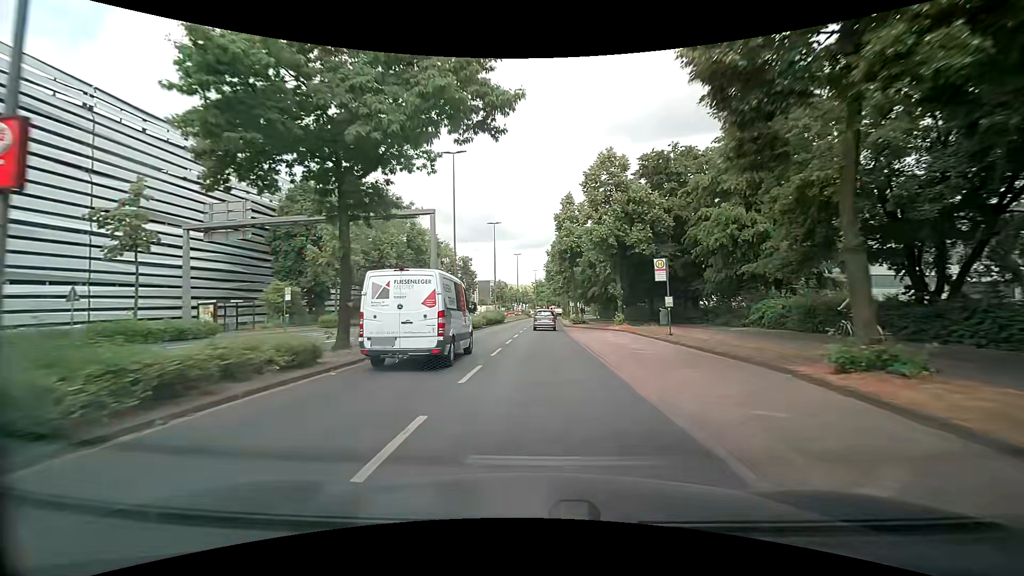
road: primary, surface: asphalt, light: Day
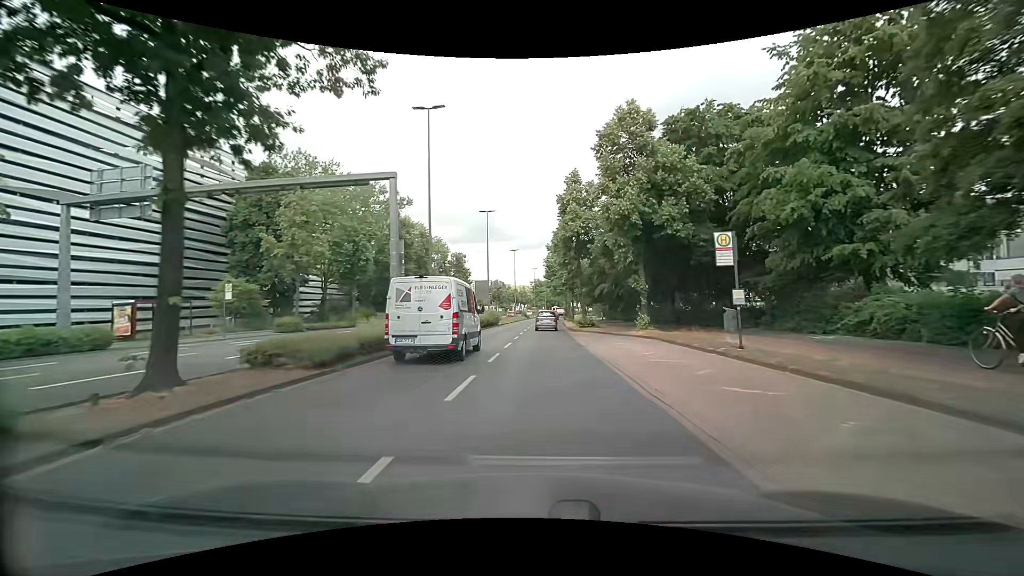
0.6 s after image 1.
(0.0, +7.7) m; 0°
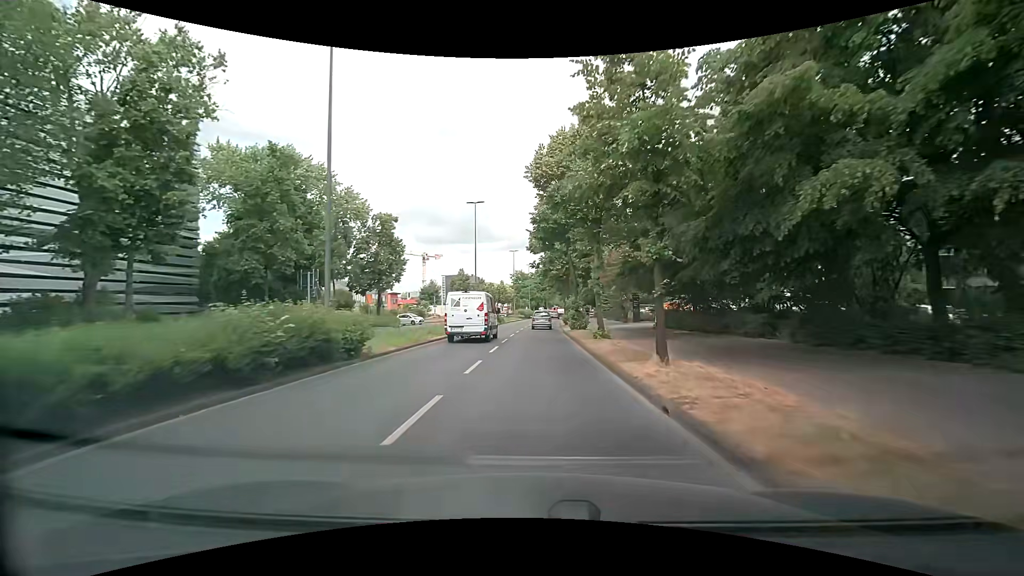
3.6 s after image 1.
(+0.8, +38.2) m; +2°
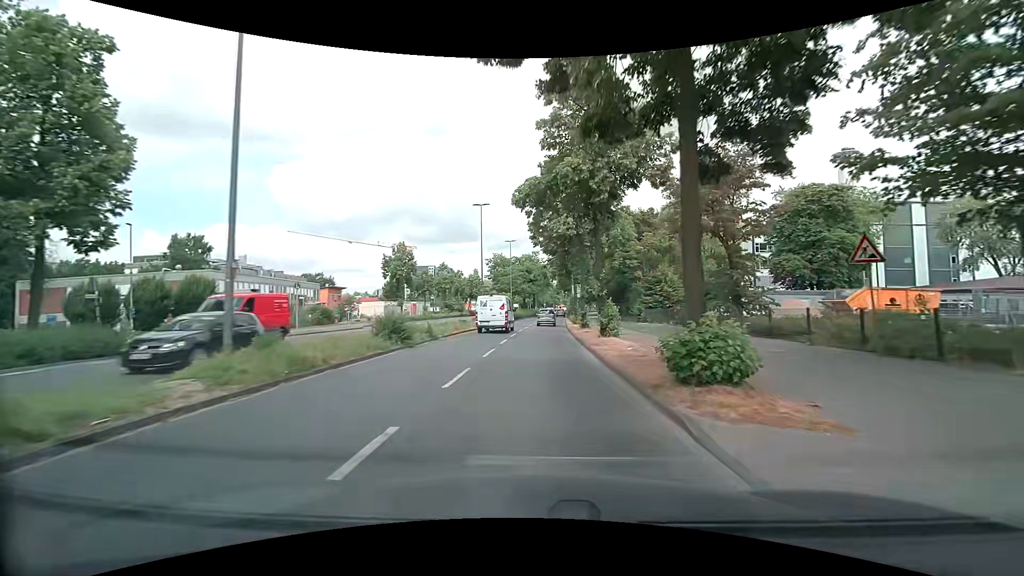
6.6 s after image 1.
(+0.4, +38.0) m; +2°
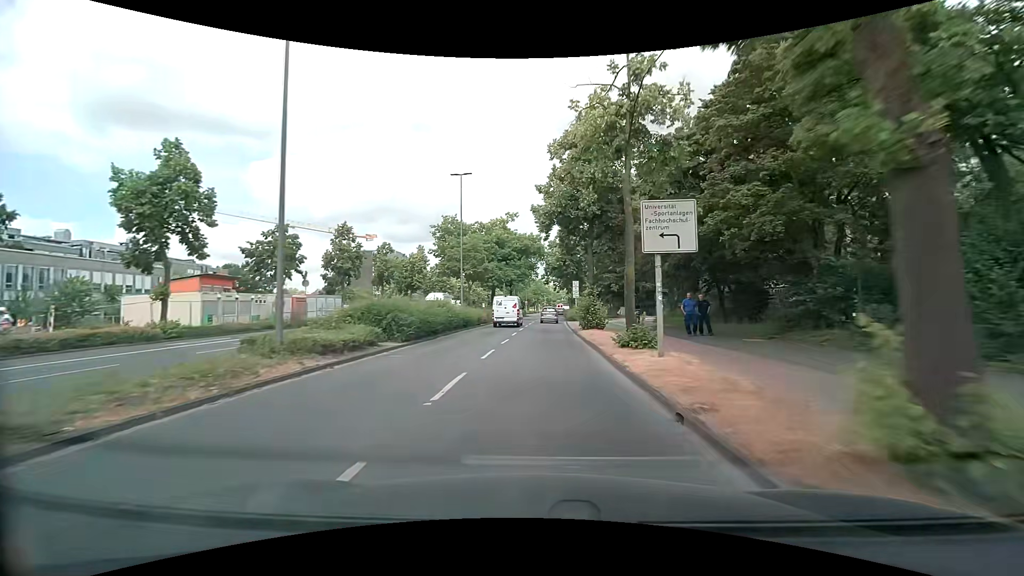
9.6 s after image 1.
(+0.4, +38.0) m; +2°
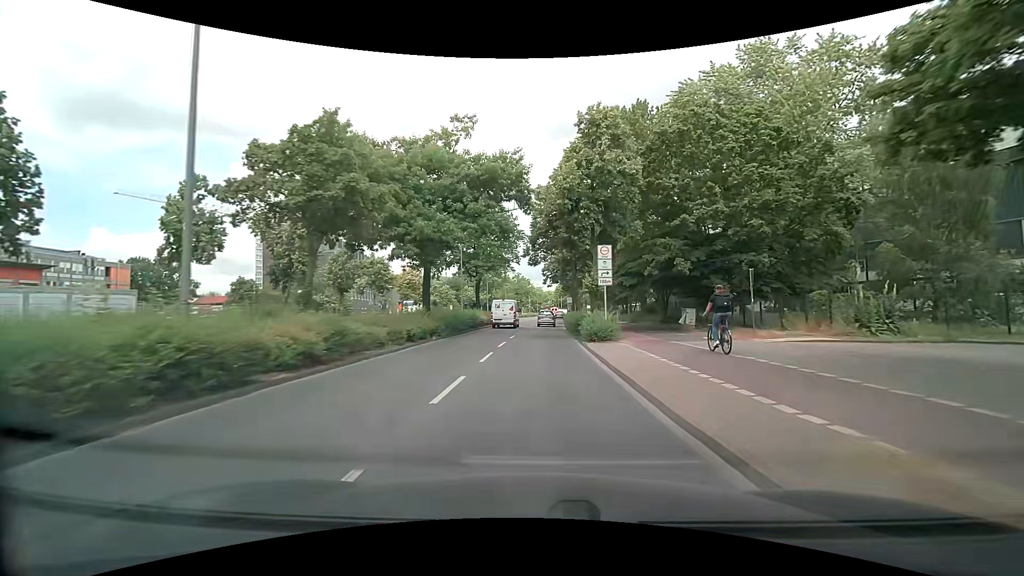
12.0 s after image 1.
(+0.5, +30.4) m; +2°
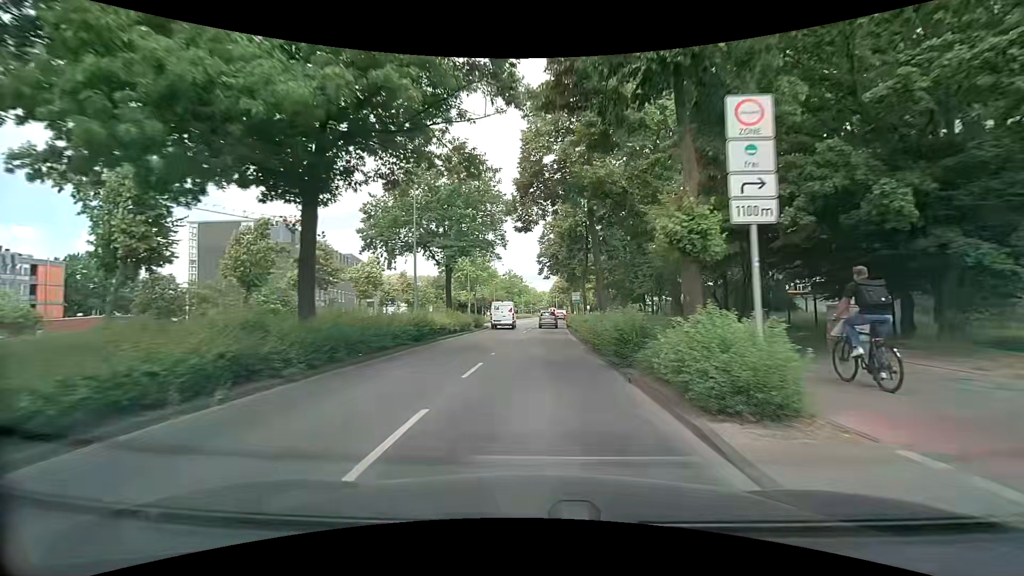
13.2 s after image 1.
(+0.2, +15.2) m; +1°
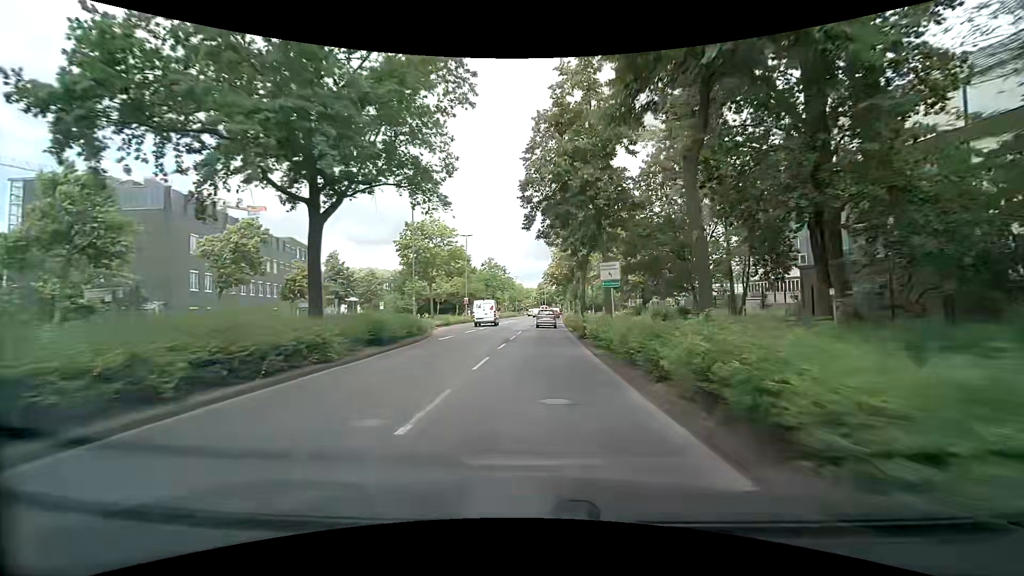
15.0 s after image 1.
(+0.3, +22.7) m; +2°
(0, +10) (0, +20) (0, +30) (0, +40) (+1, +50) (+1, +60) (+1, +70) (+2, +80) (+2, +90) (+3, +100) m
